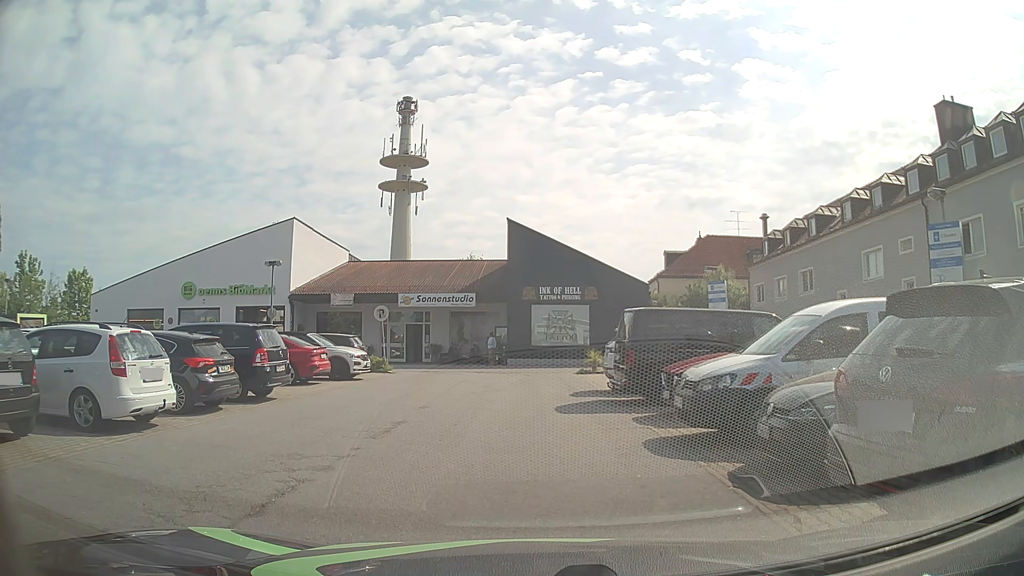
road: residential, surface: asphalt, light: Day
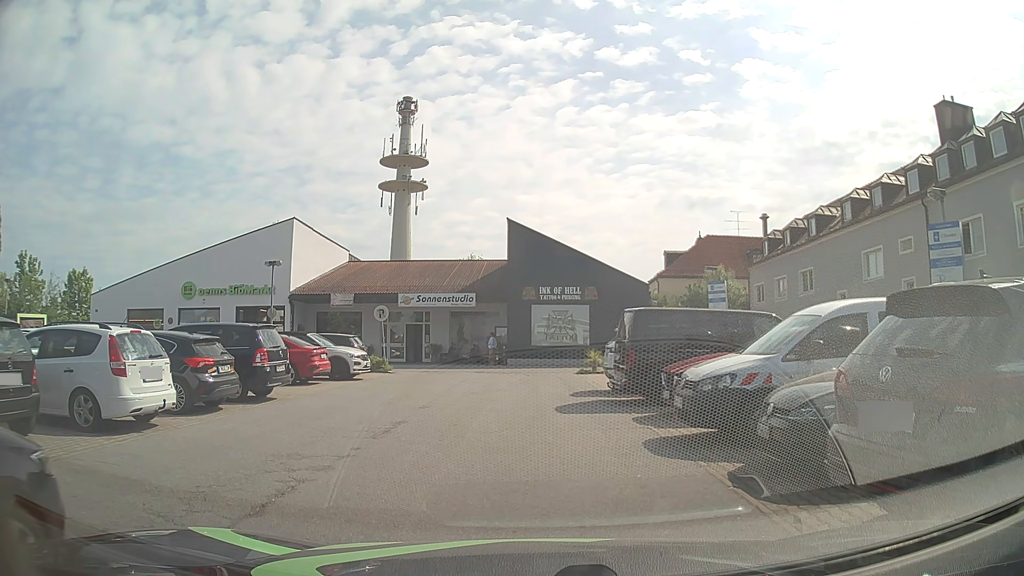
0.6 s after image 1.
(0.0, 0.0) m; 0°
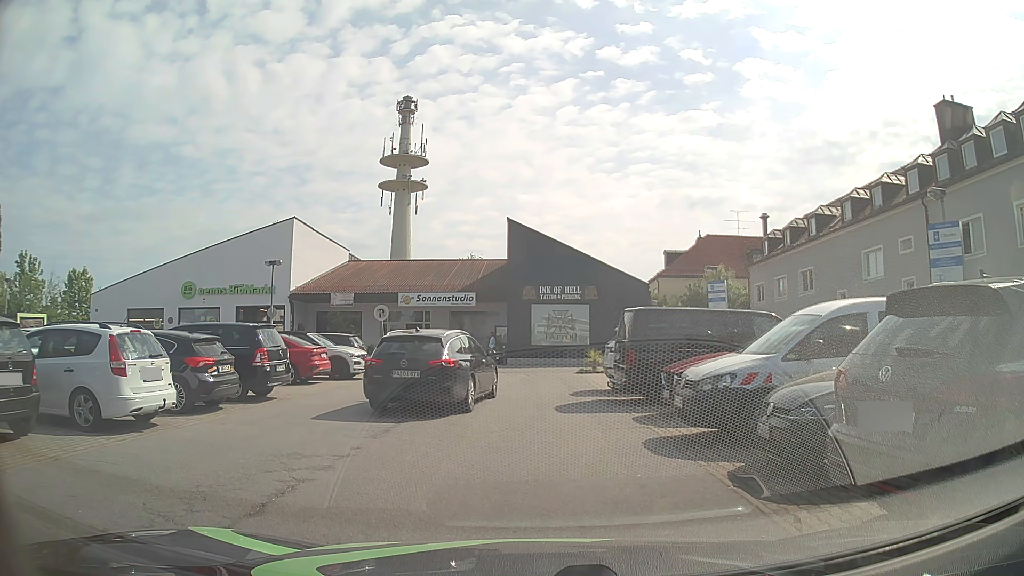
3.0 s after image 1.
(0.0, 0.0) m; 0°
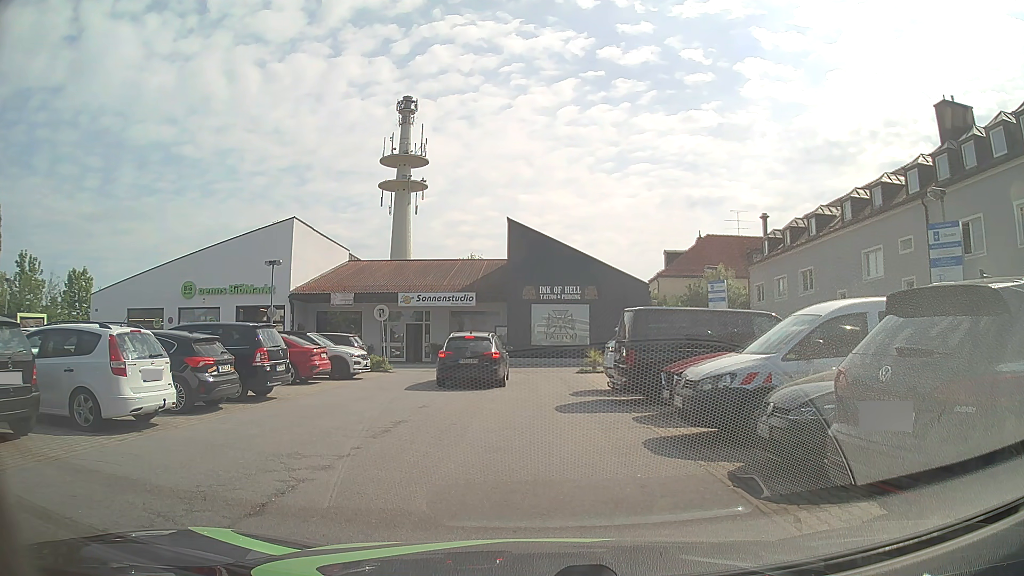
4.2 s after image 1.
(0.0, 0.0) m; 0°
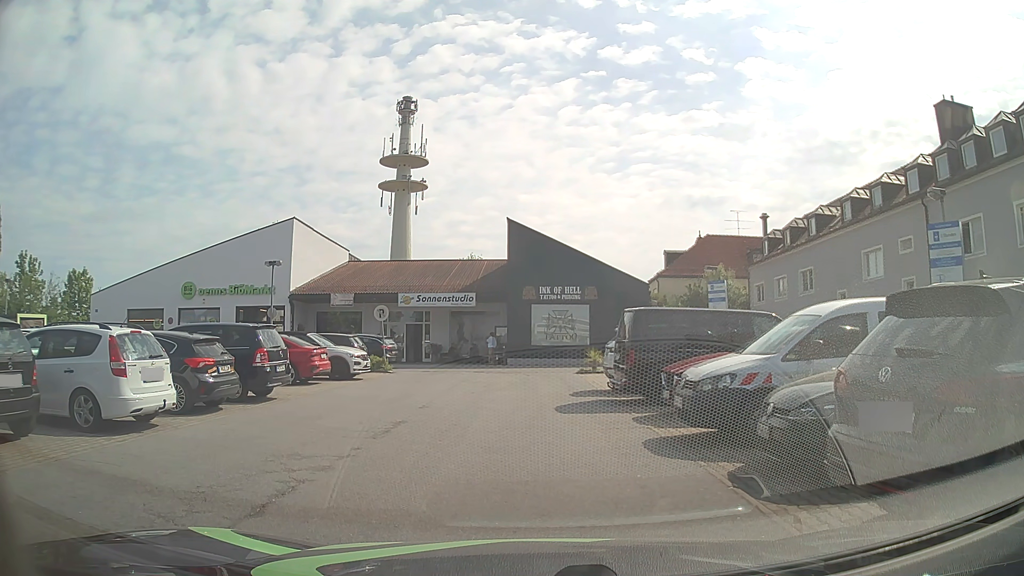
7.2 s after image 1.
(0.0, 0.0) m; 0°
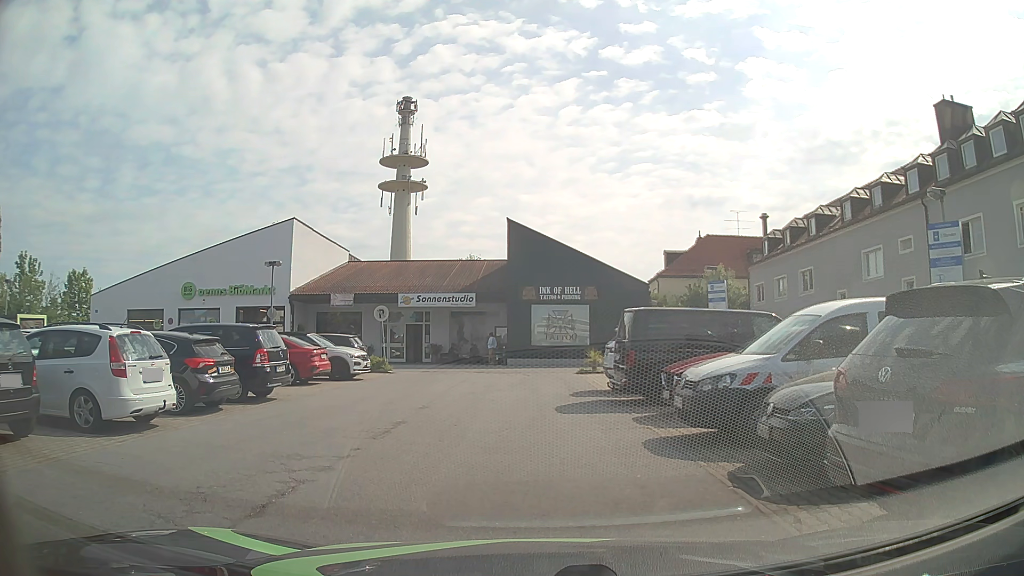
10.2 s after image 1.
(0.0, 0.0) m; 0°
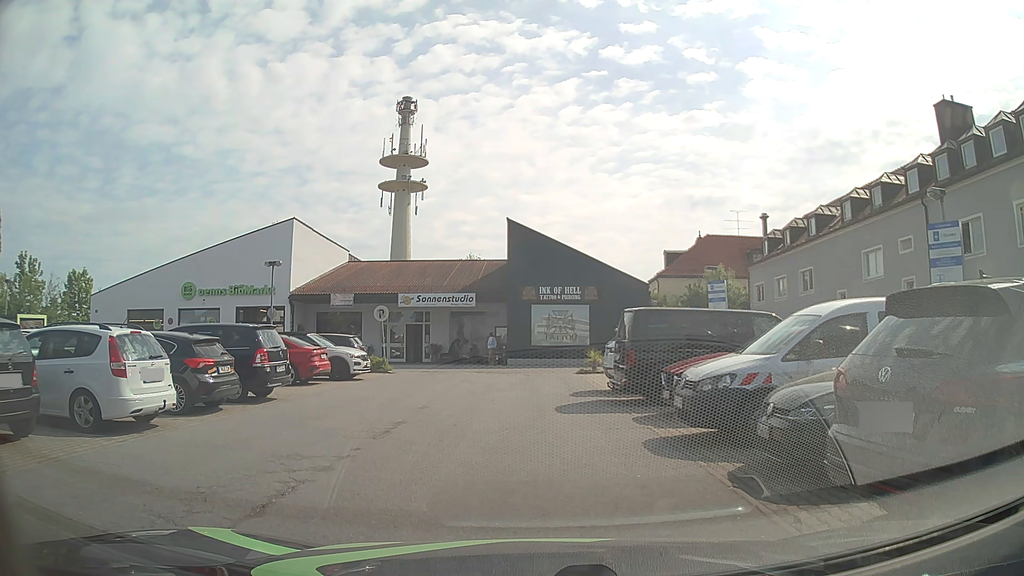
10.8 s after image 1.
(0.0, 0.0) m; 0°
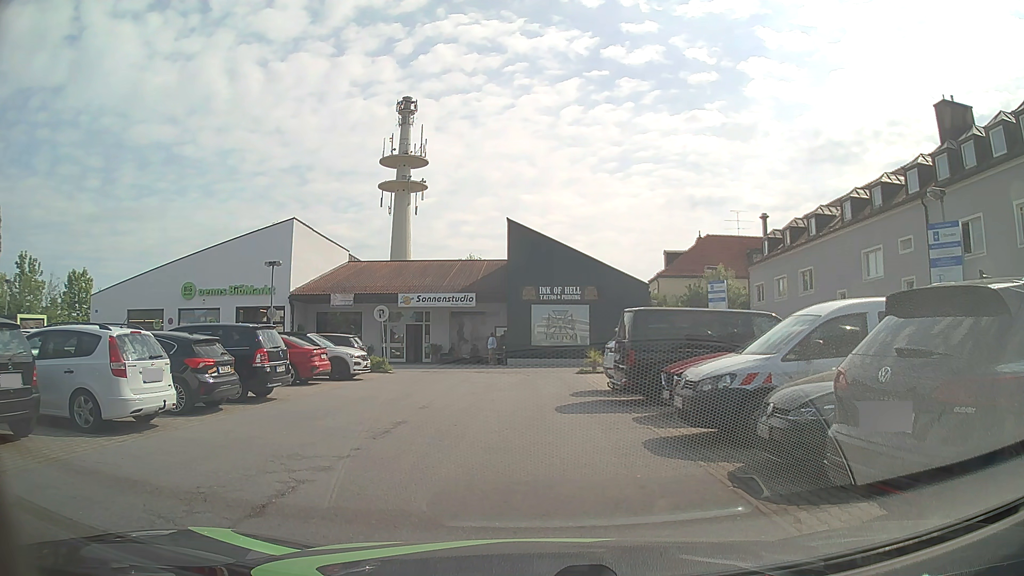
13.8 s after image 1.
(0.0, 0.0) m; 0°
